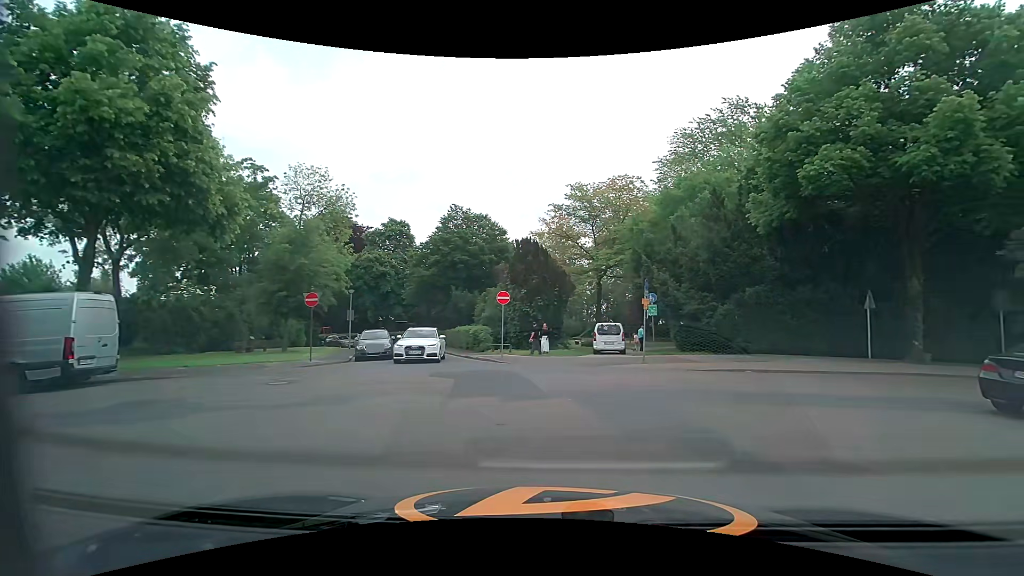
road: residential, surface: asphalt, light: Day
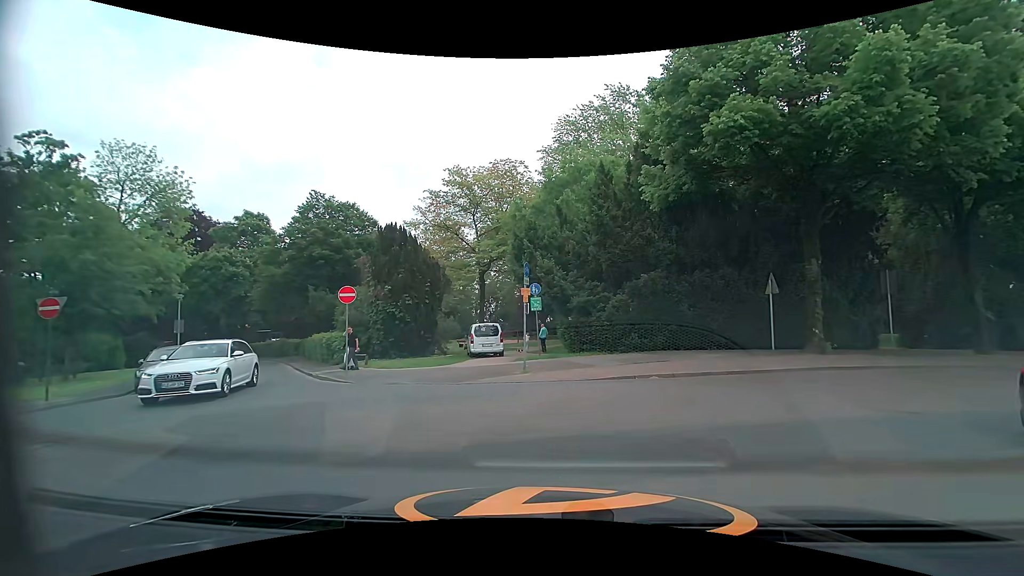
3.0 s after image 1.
(+0.5, +4.8) m; +9°
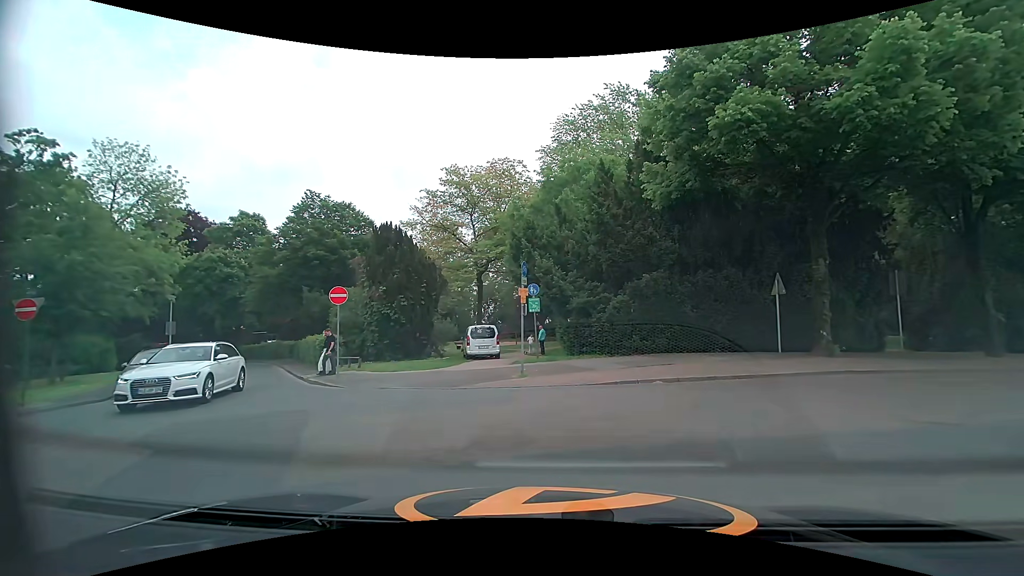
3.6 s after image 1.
(0.0, +0.6) m; 0°
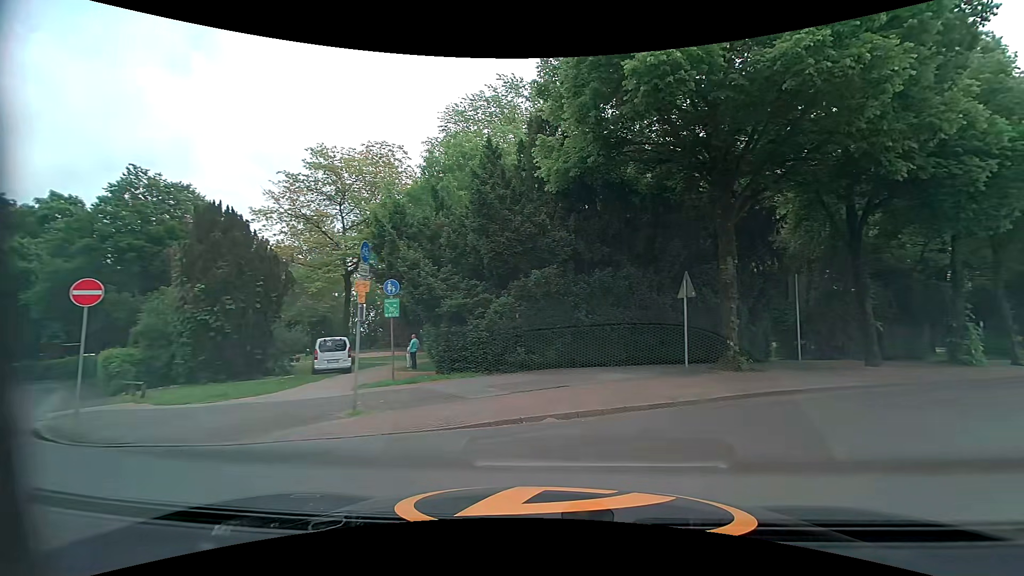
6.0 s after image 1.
(+0.4, +4.4) m; +13°
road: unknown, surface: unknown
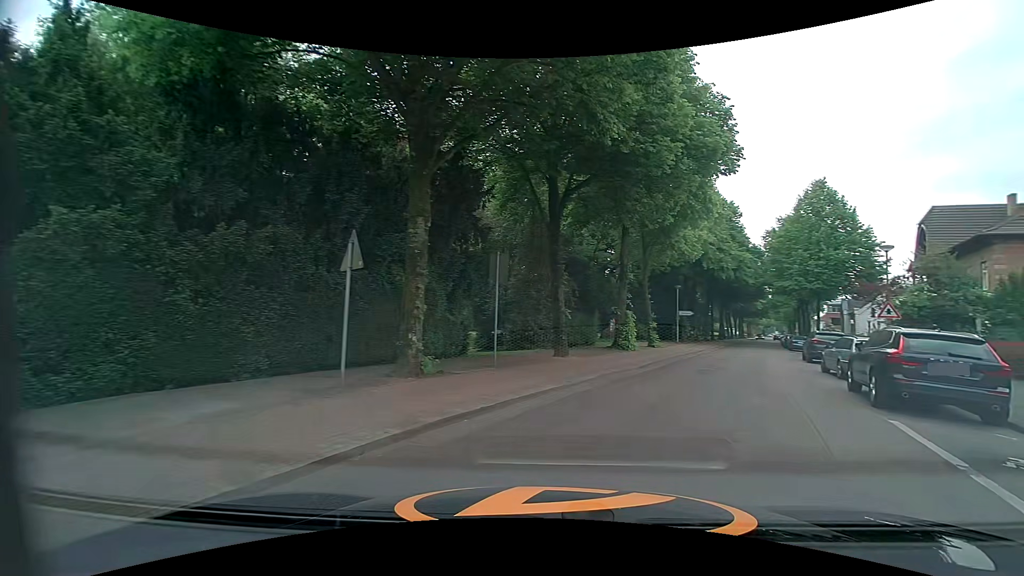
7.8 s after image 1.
(+1.6, +5.3) m; +32°
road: unclassified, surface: asphalt
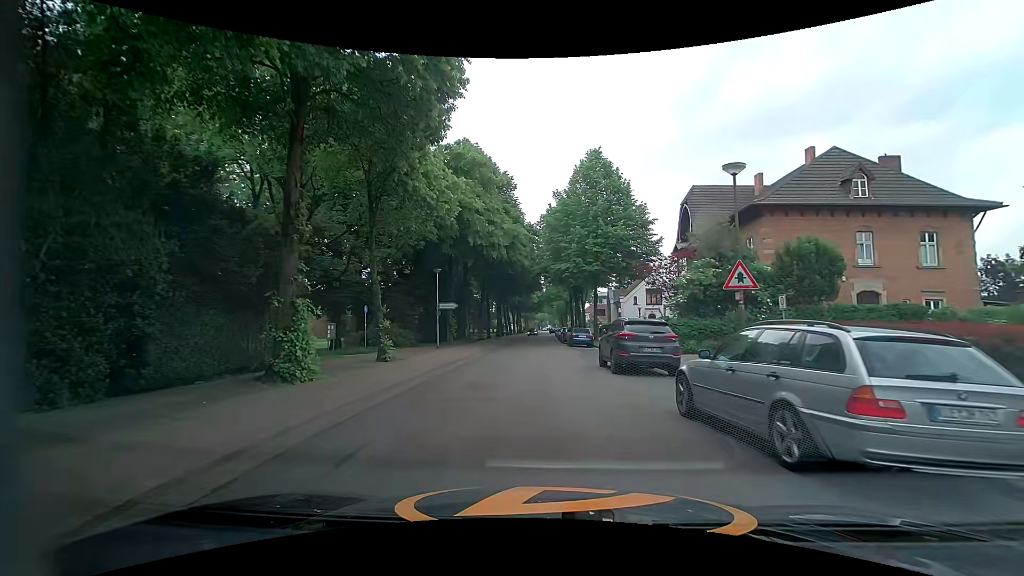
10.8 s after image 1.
(+4.6, +13.8) m; +22°
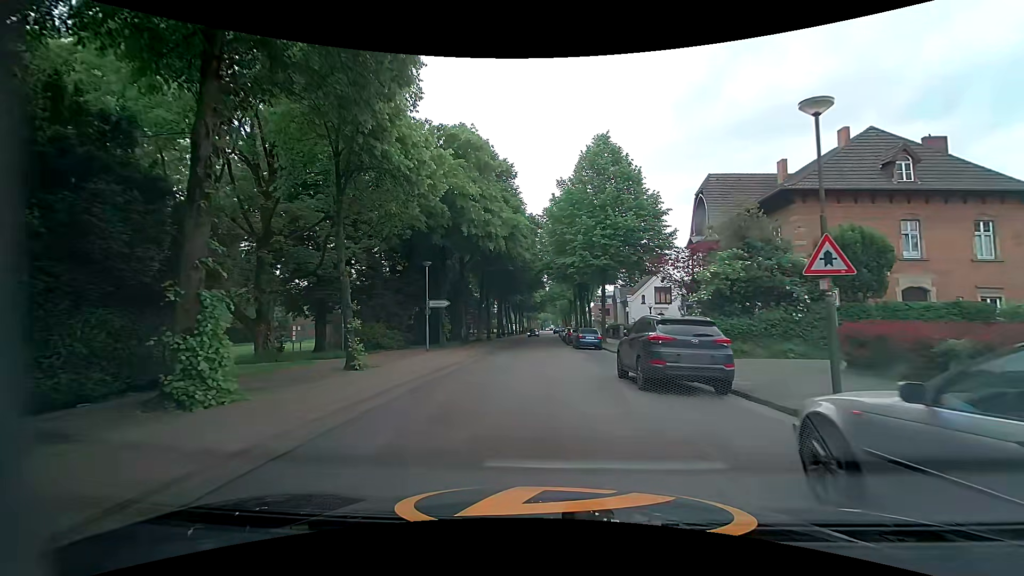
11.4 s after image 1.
(0.0, +3.8) m; 0°
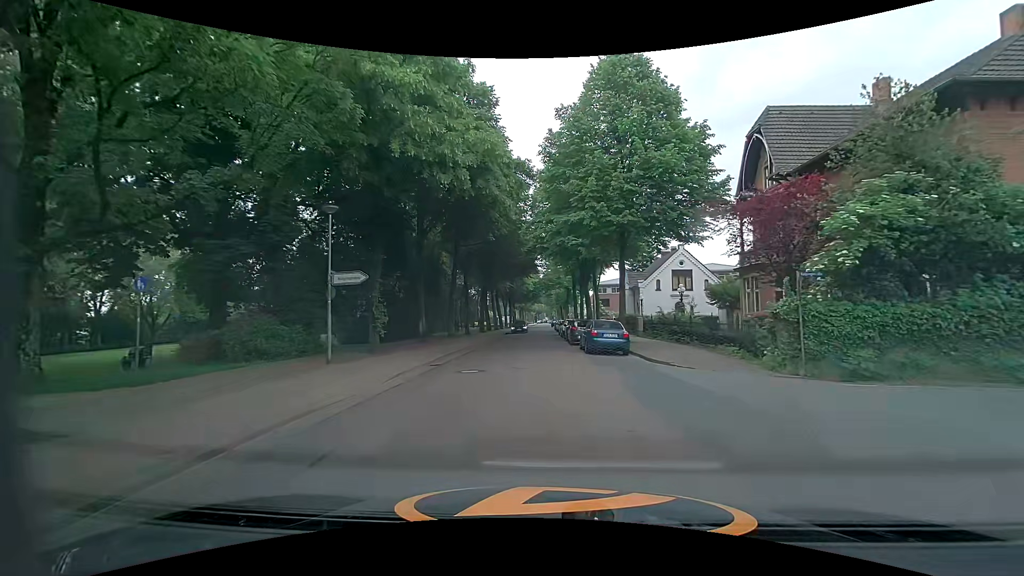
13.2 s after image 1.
(0.0, +12.6) m; 0°
(0, +10) (0, +20) (0, +30) (0, +40) (0, +50) (0, +60) (0, +70) (0, +80) (0, +90) (0, +100) m
